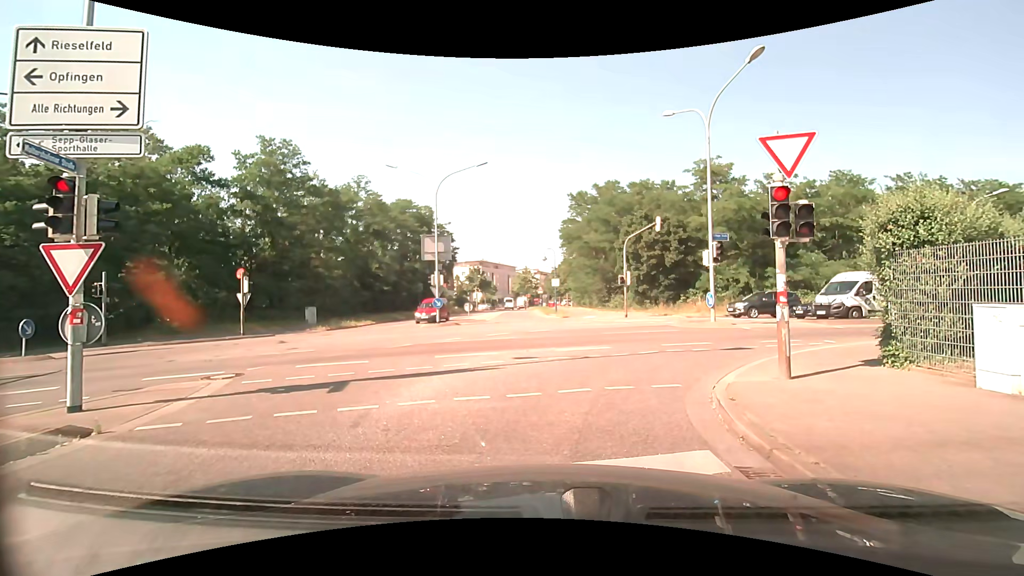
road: unclassified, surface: asphalt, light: Day
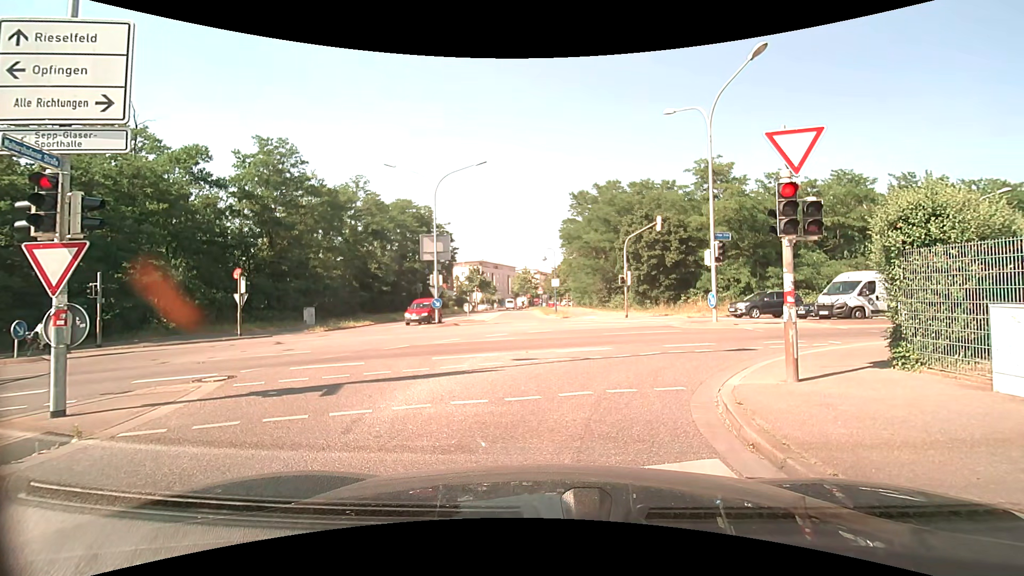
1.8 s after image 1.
(0.0, +0.3) m; 0°
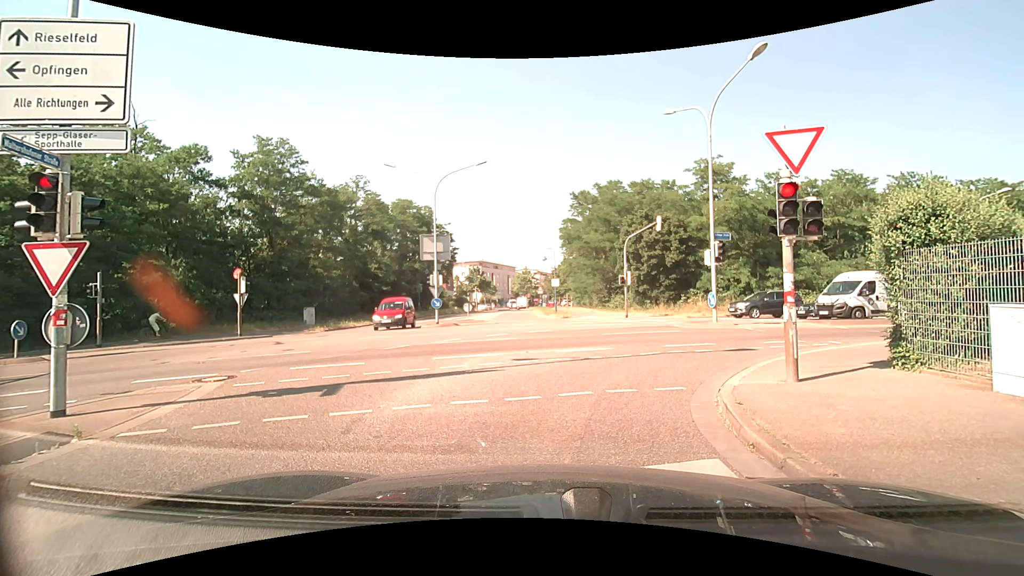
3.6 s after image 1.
(0.0, 0.0) m; 0°
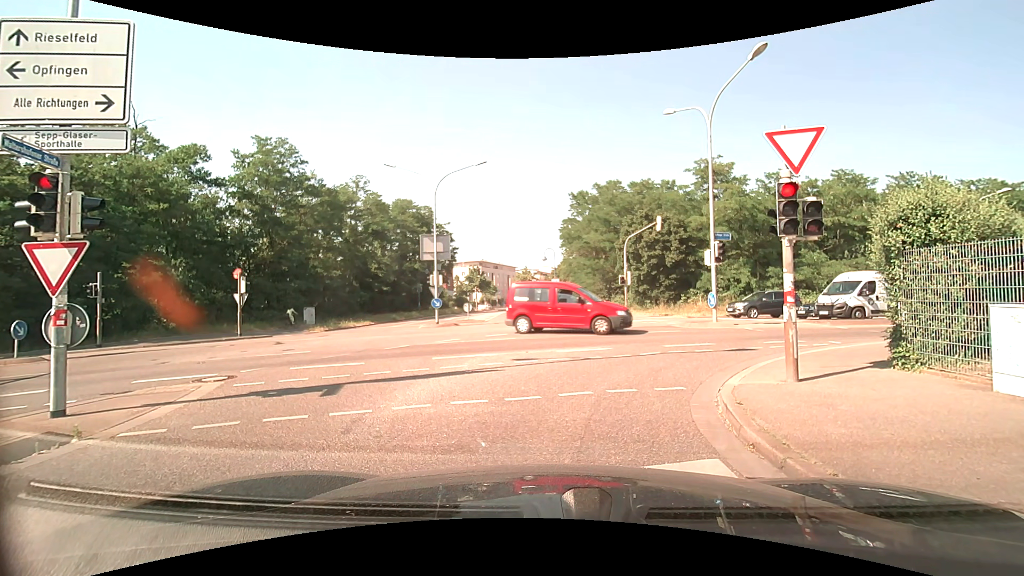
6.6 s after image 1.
(0.0, 0.0) m; 0°
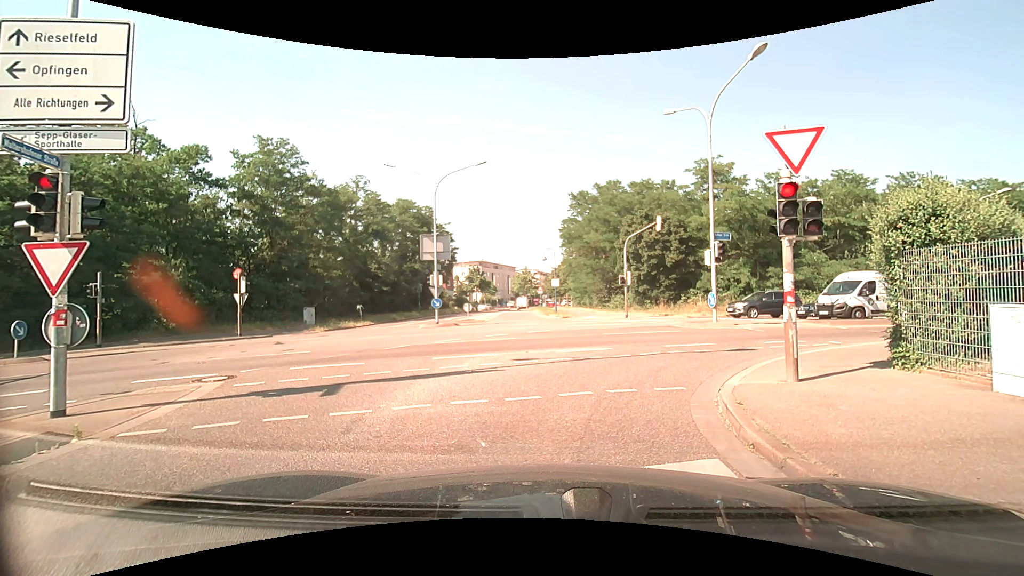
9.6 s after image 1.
(0.0, 0.0) m; 0°
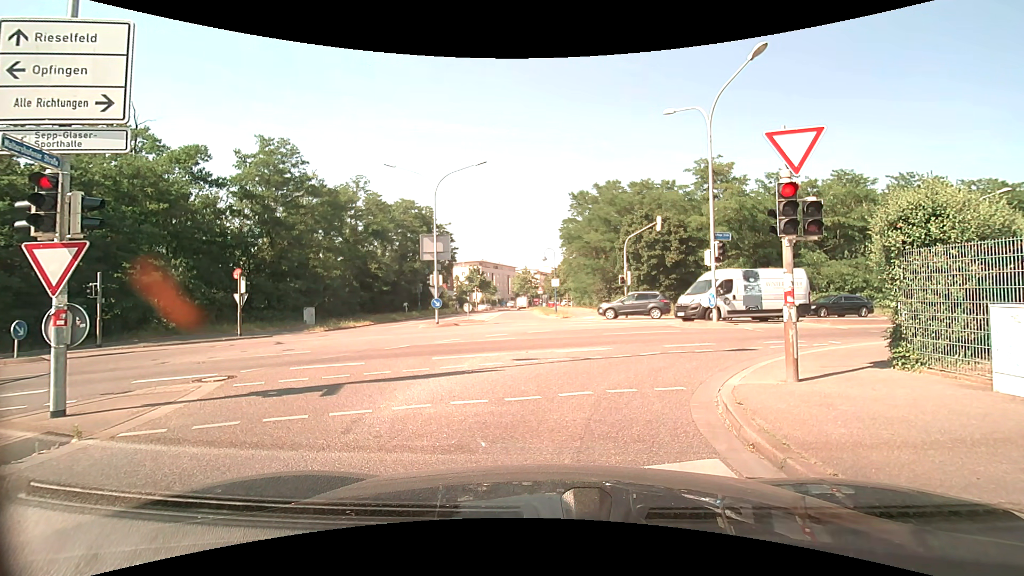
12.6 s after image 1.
(0.0, 0.0) m; 0°
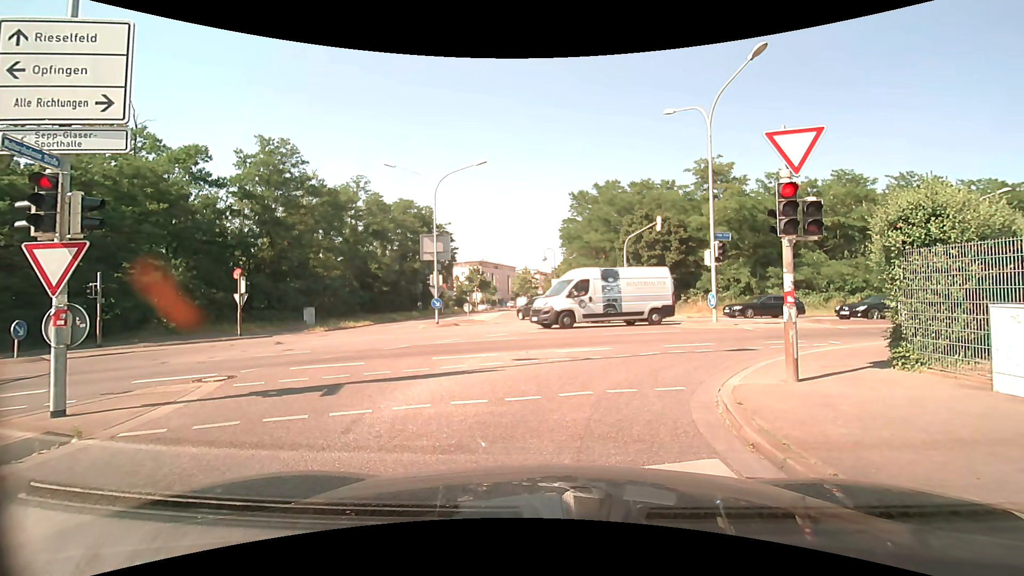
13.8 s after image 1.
(0.0, 0.0) m; 0°
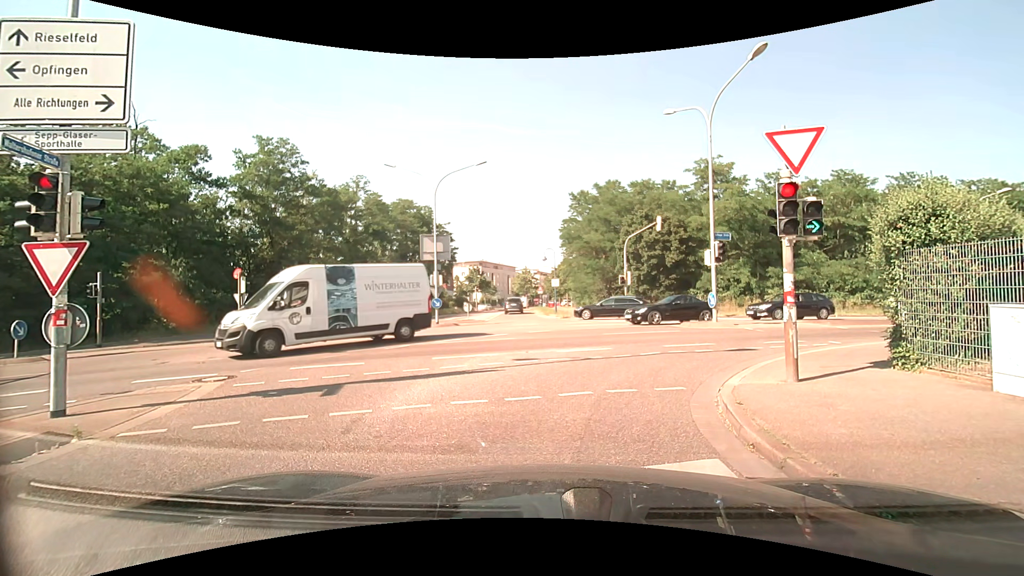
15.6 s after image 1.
(0.0, 0.0) m; 0°
(0, +10) (+6, +18) (+15, +22) (+25, +25) (+34, +28) (+44, +32) (+53, +35) (+62, +39) (+71, +43) (+80, +47) m
